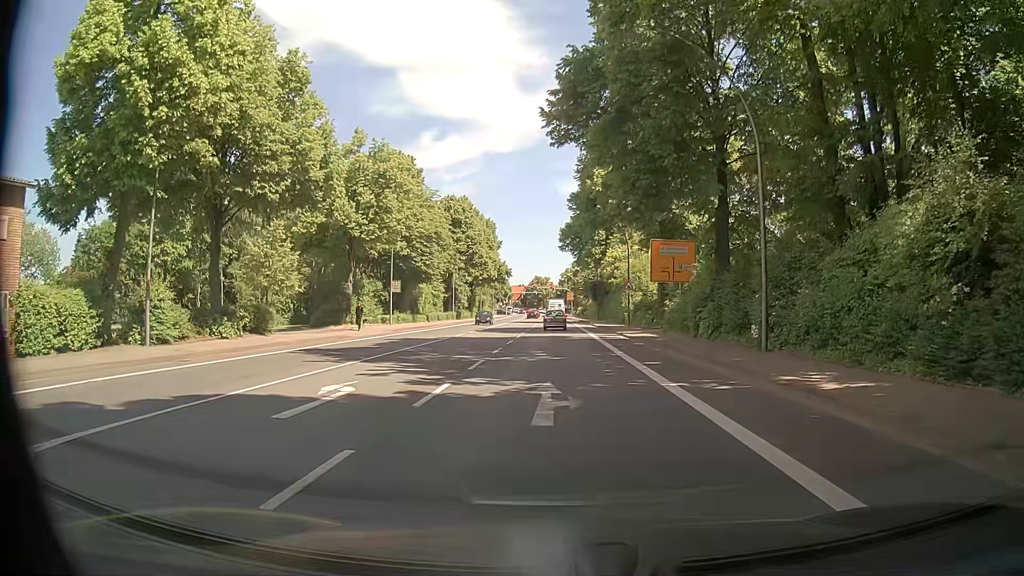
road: primary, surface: asphalt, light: Day
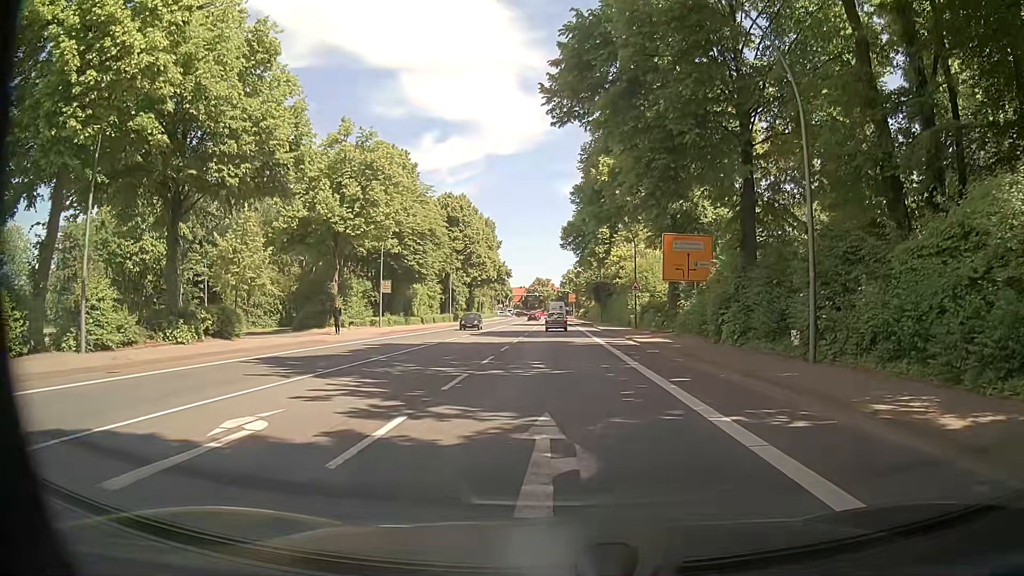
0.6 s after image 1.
(0.0, +3.7) m; +1°
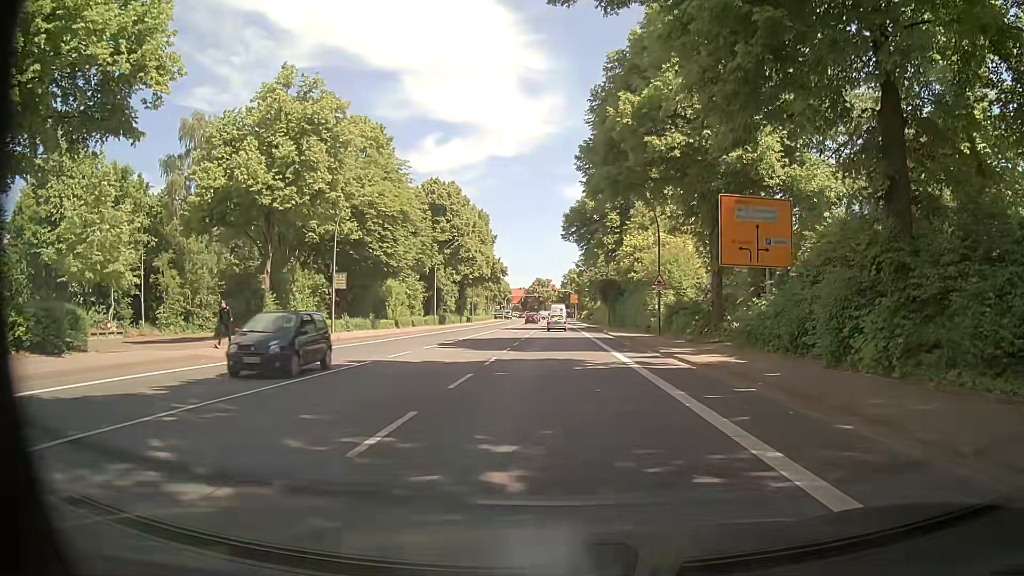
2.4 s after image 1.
(-0.2, +11.5) m; -1°
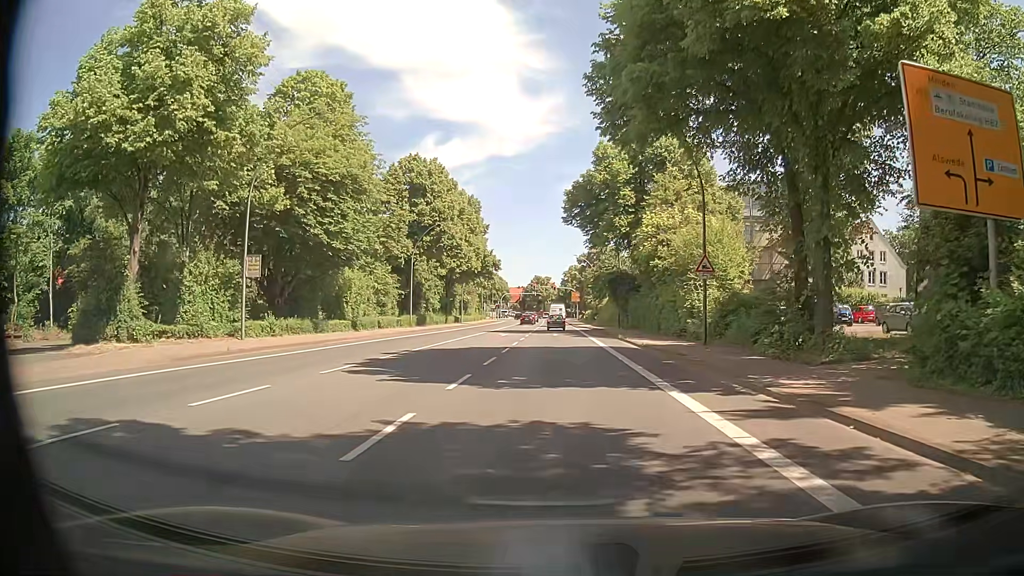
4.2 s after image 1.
(0.0, +12.4) m; +1°
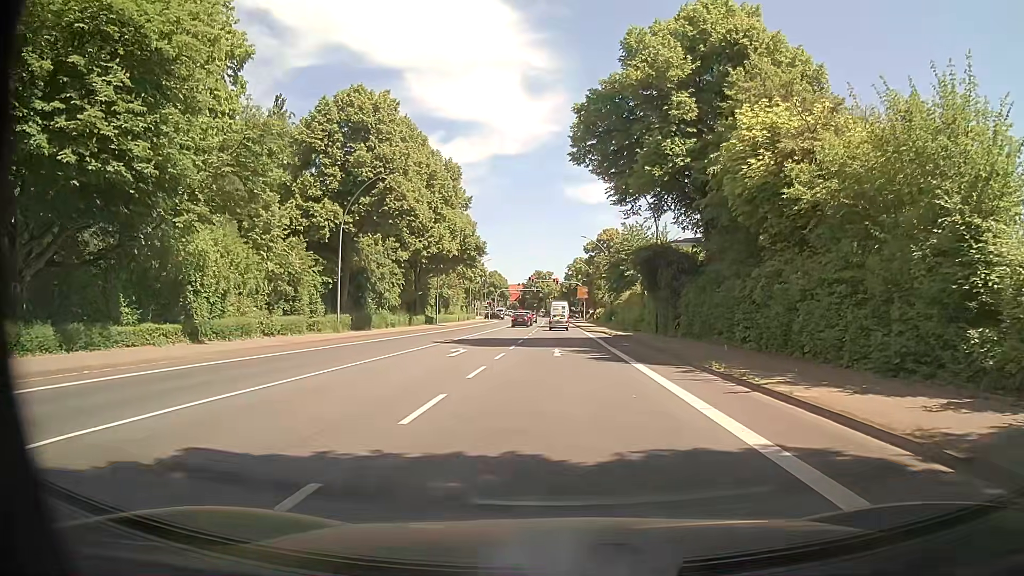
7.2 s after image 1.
(-0.3, +22.2) m; 0°
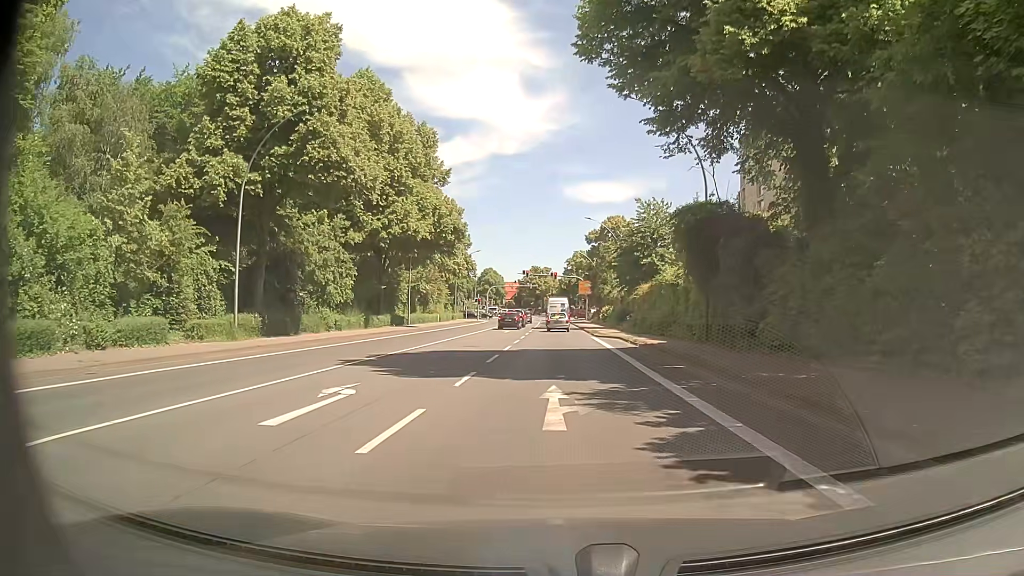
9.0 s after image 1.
(-0.2, +13.9) m; -1°
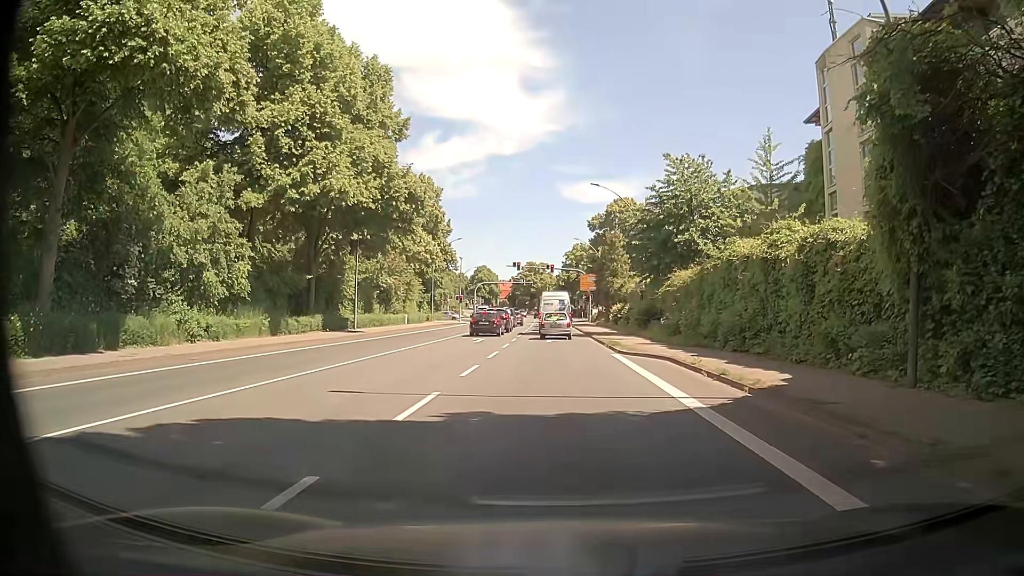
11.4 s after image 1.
(-0.1, +15.9) m; +1°
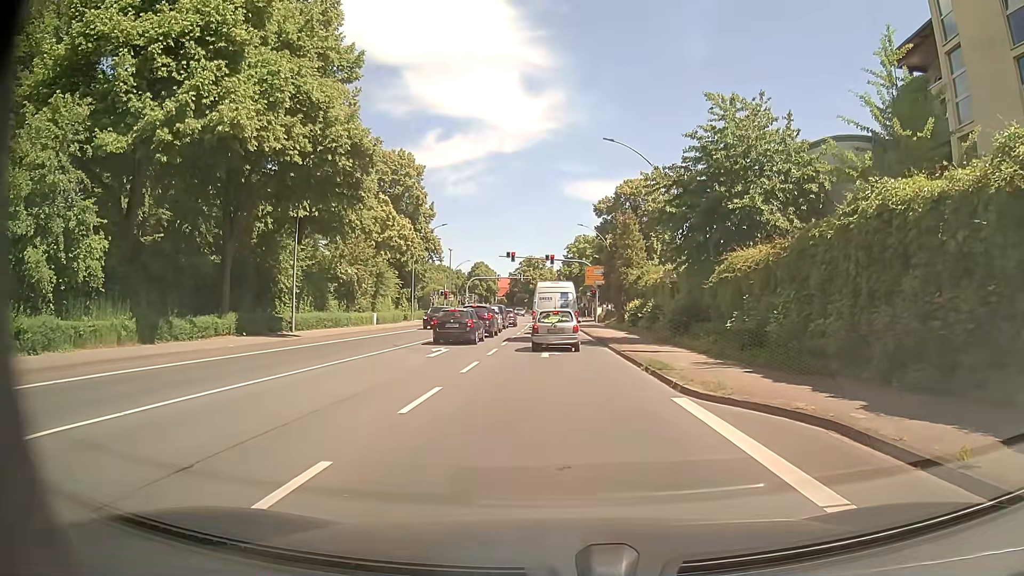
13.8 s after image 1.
(-0.2, +11.4) m; -2°
(0, +10) (0, +20) (0, +30) (0, +40) (0, +50) (0, +60) (0, +70) (0, +80) (0, +90) (0, +100) m
